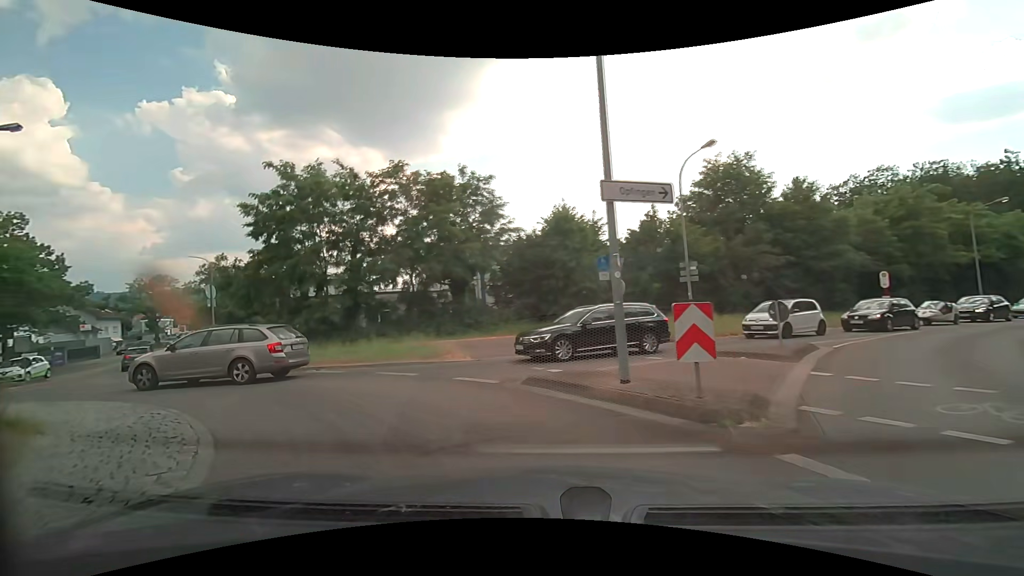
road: secondary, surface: asphalt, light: Day
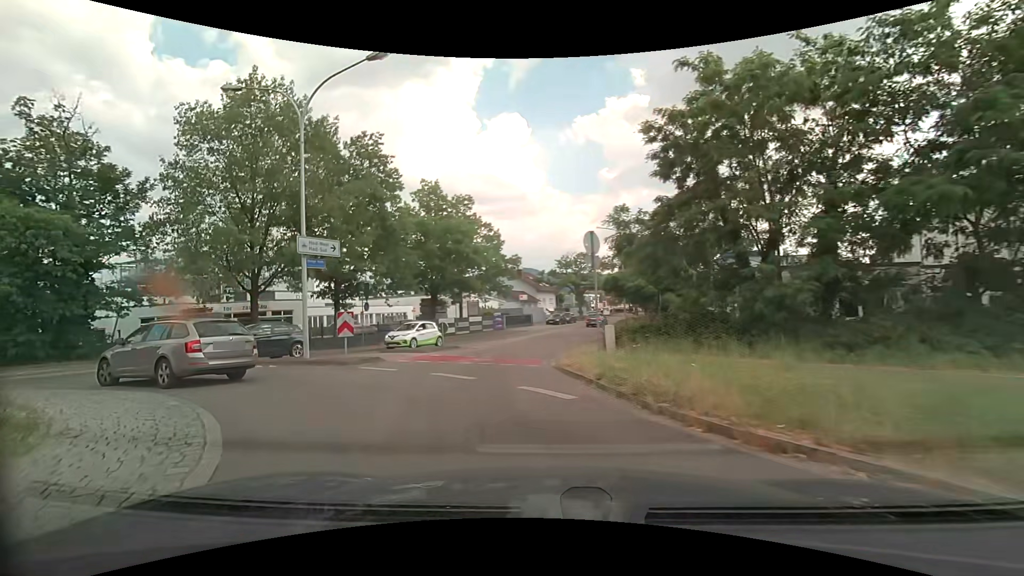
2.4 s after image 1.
(-4.3, +10.4) m; -43°
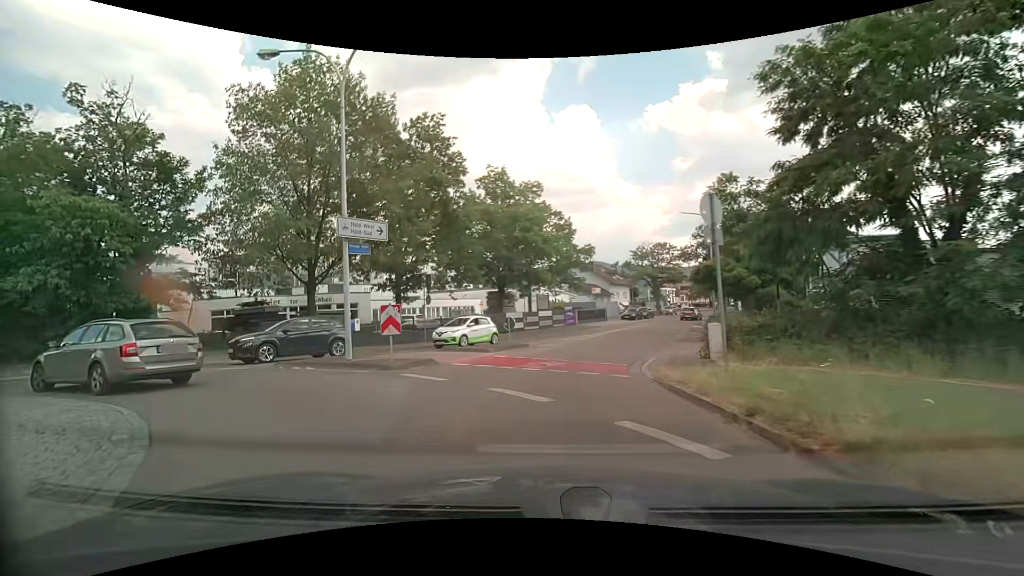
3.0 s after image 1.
(-0.2, +3.1) m; -8°
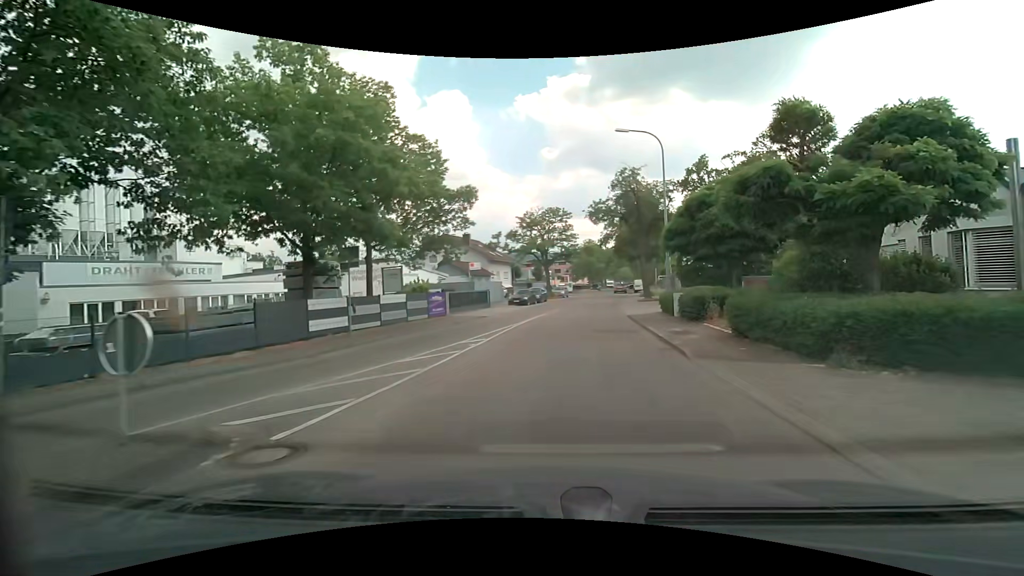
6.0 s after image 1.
(+0.8, +17.9) m; +15°
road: unclassified
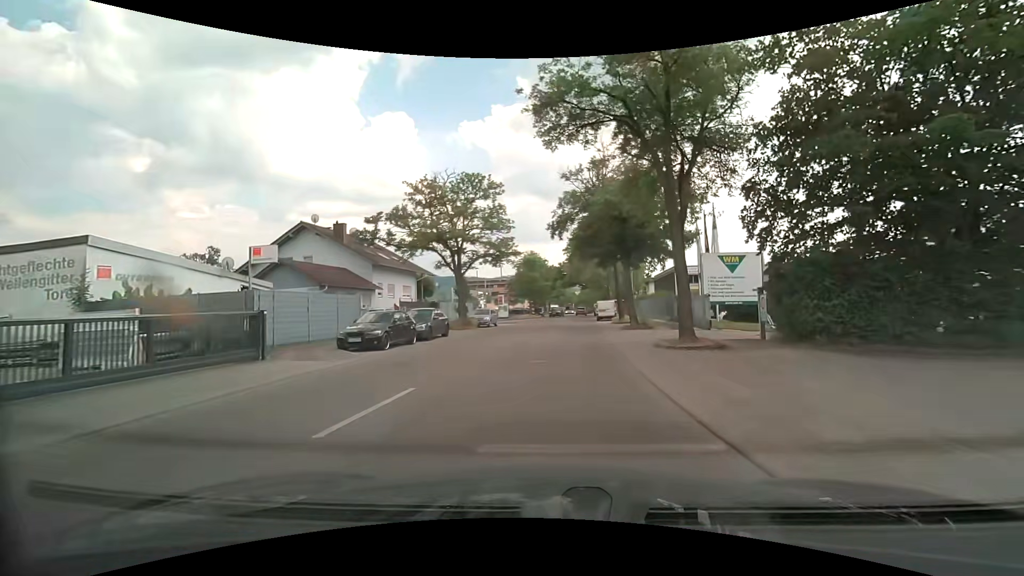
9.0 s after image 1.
(+1.7, +25.2) m; +6°
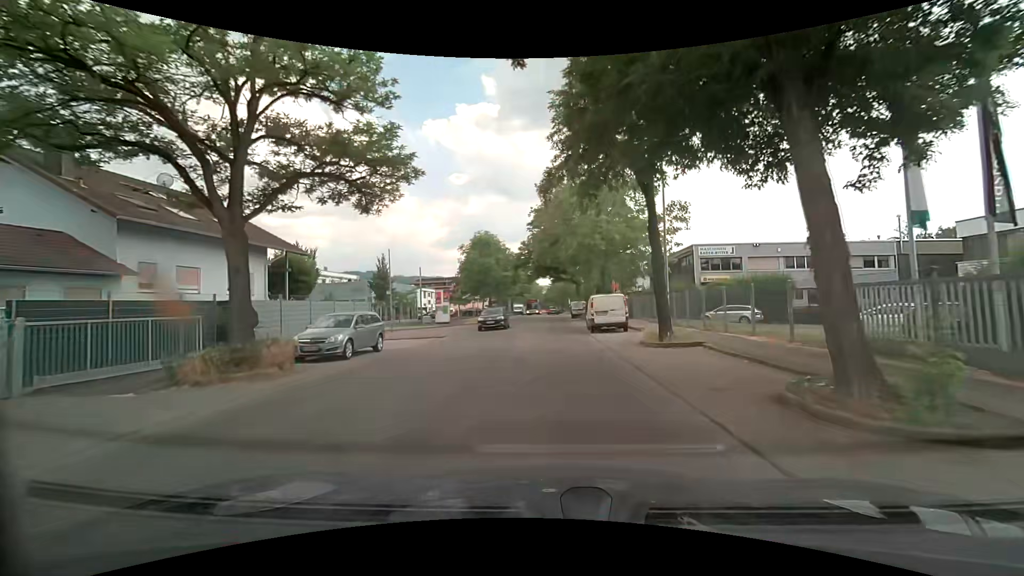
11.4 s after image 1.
(+0.6, +22.5) m; +4°
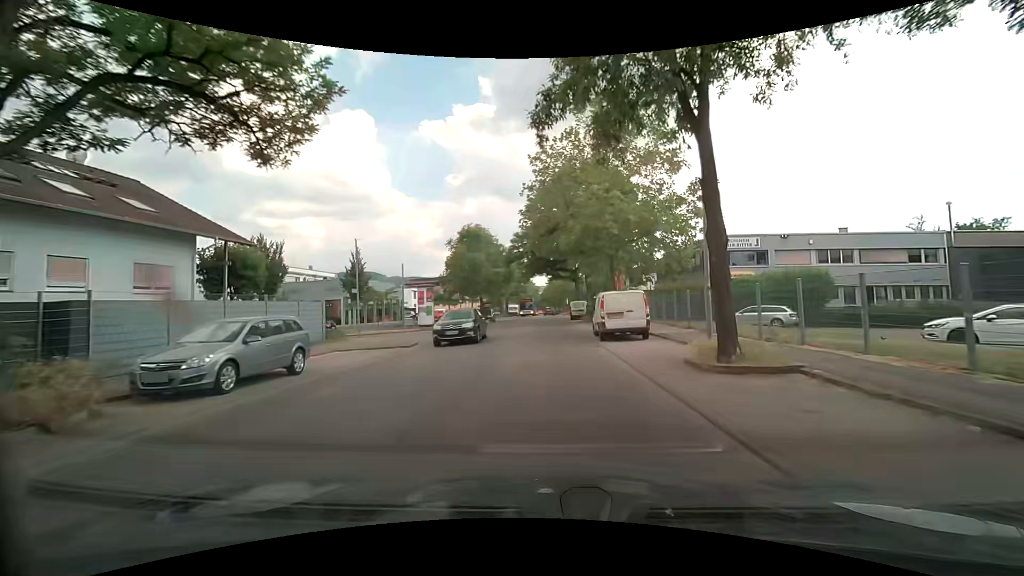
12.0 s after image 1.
(0.0, +5.8) m; 0°
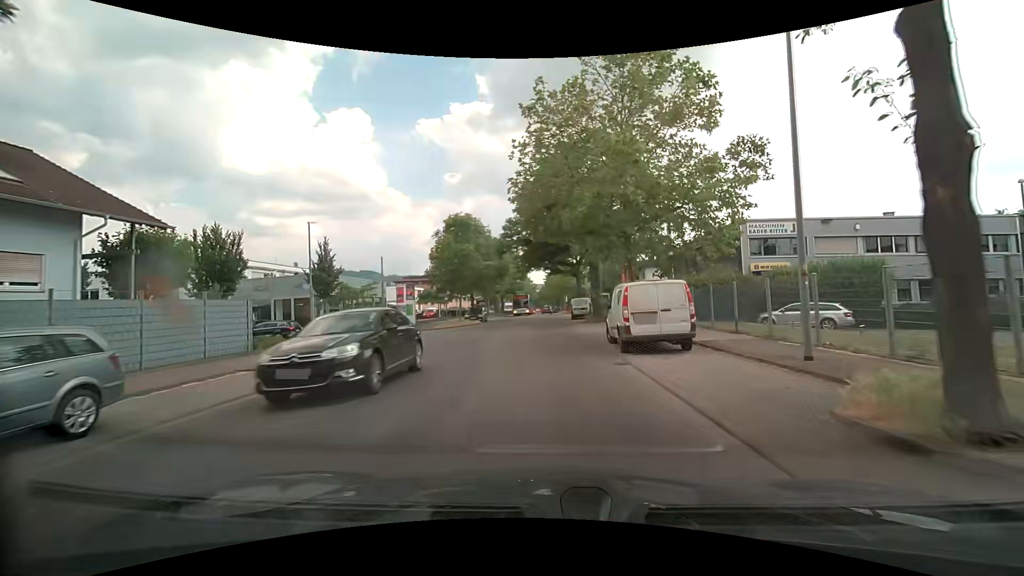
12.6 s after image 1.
(0.0, +5.9) m; 0°
